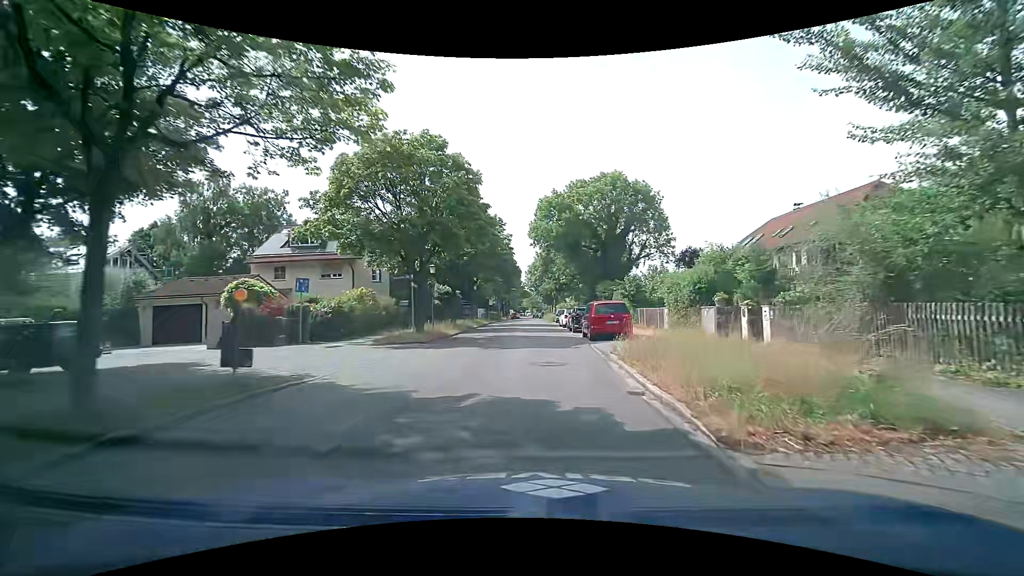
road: tertiary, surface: asphalt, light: Day
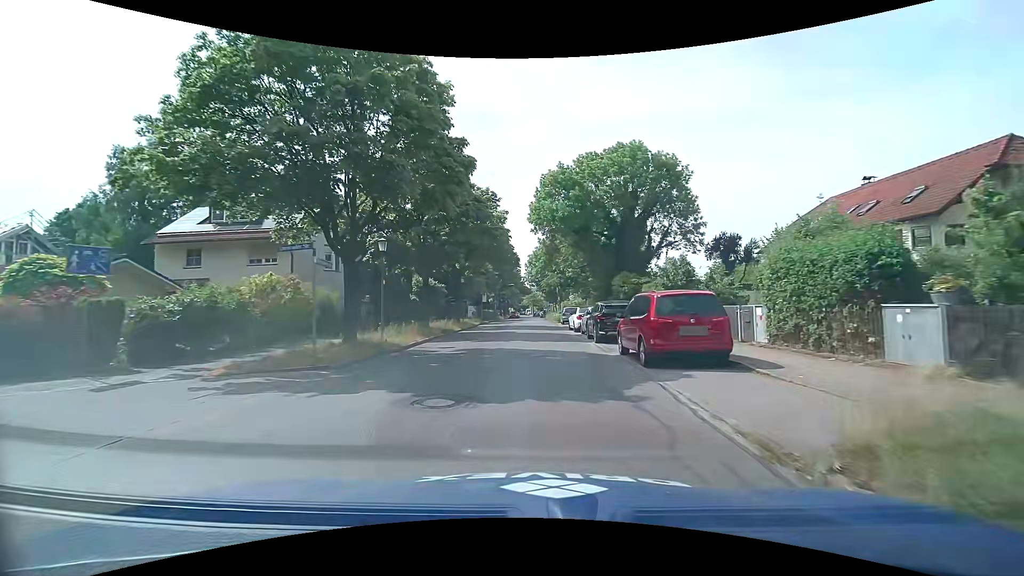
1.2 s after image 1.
(-0.1, +10.6) m; 0°
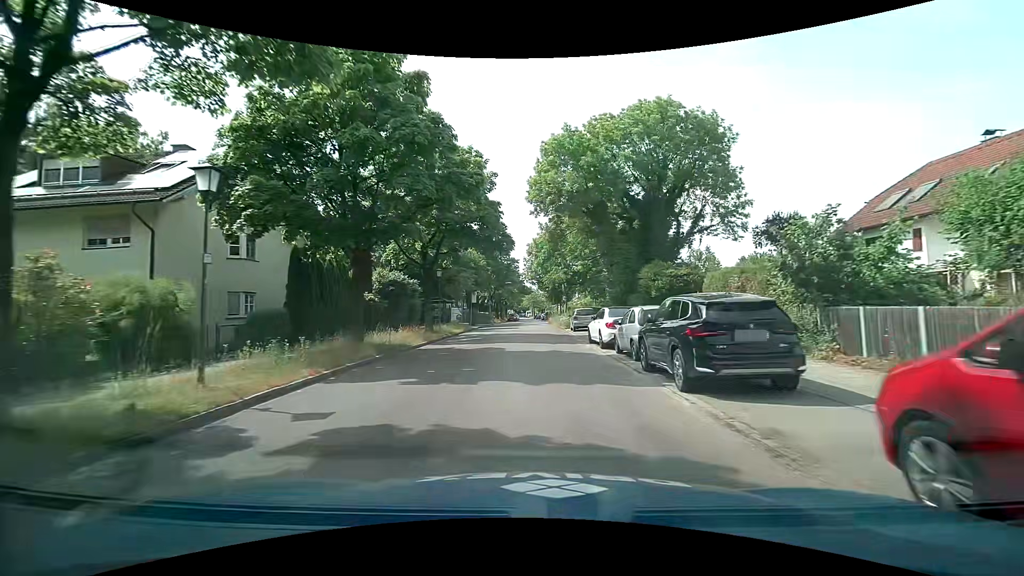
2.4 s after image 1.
(0.0, +11.2) m; 0°
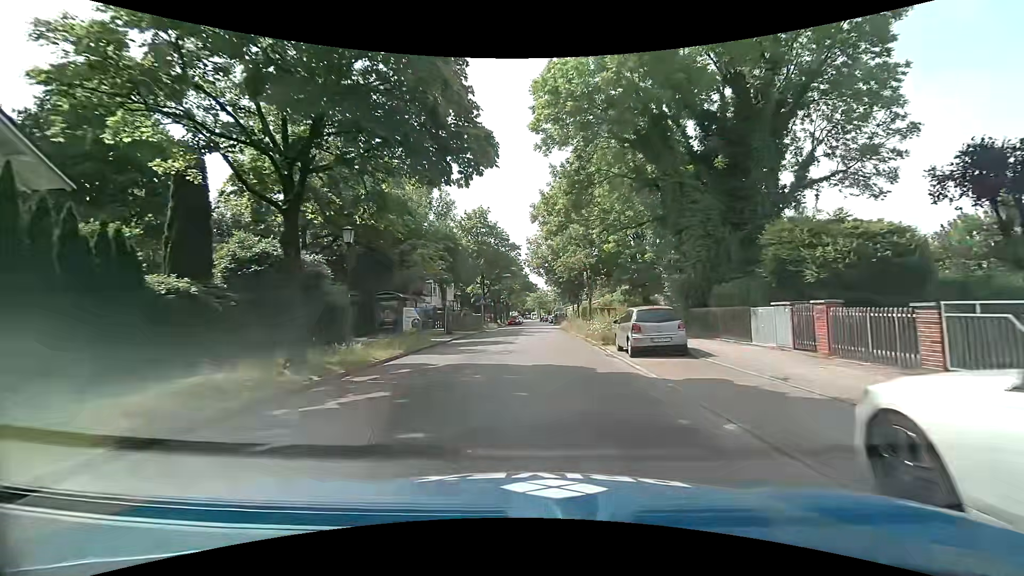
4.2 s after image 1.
(-0.2, +17.2) m; -1°
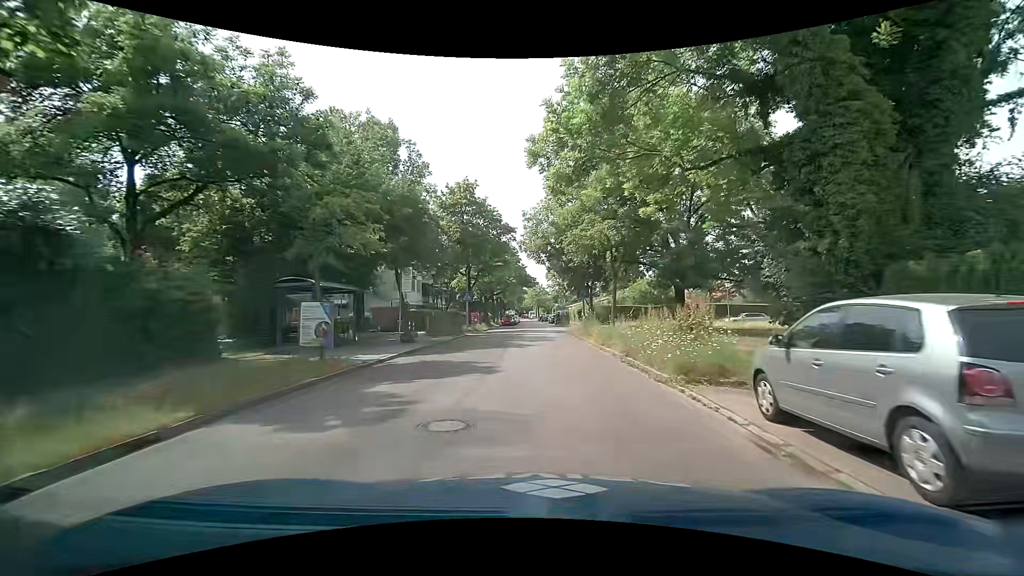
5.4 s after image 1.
(0.0, +10.9) m; 0°
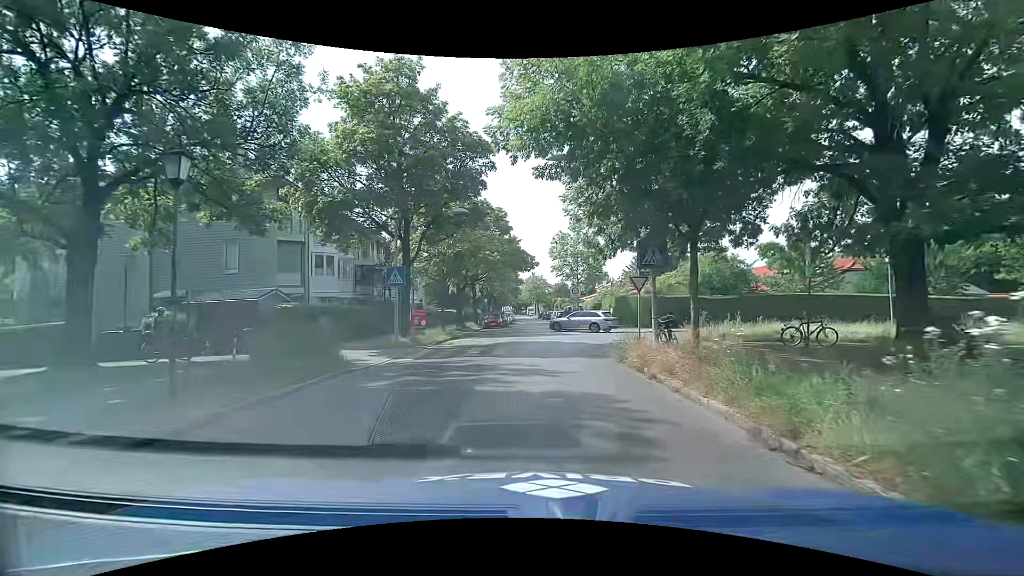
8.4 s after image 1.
(+0.3, +21.0) m; +2°
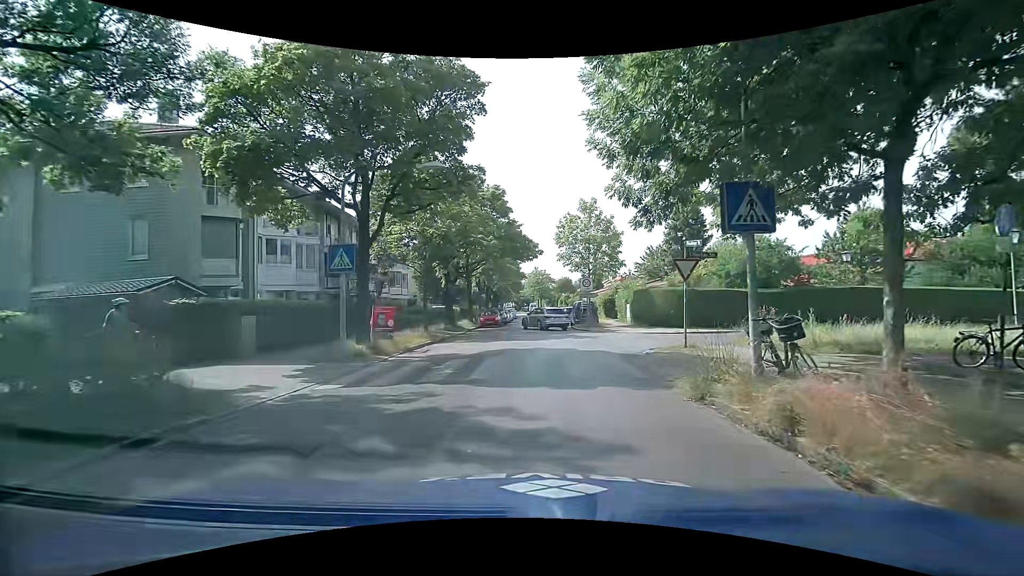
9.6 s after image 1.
(-0.1, +6.0) m; -1°
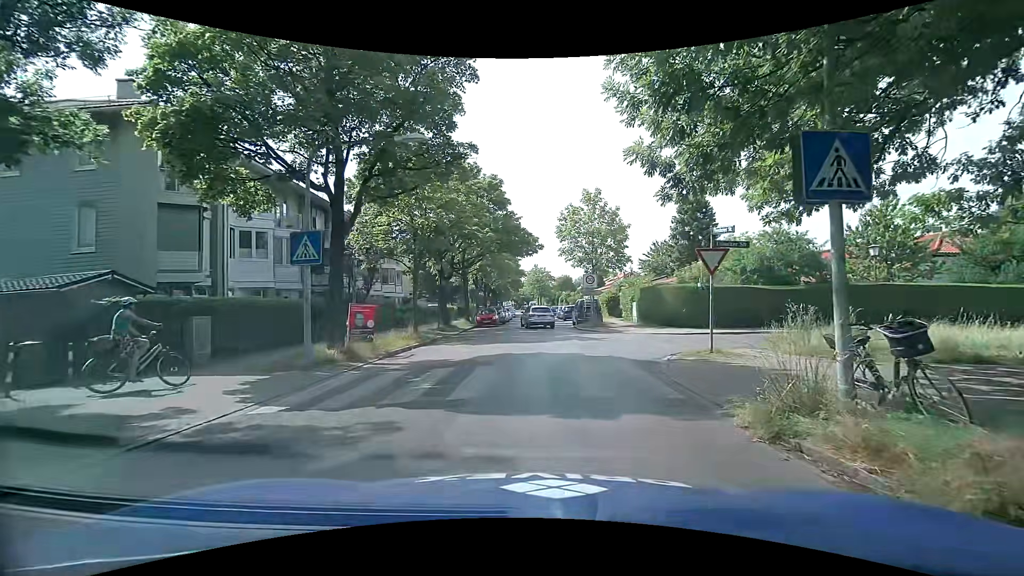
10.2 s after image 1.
(0.0, +2.1) m; 0°
